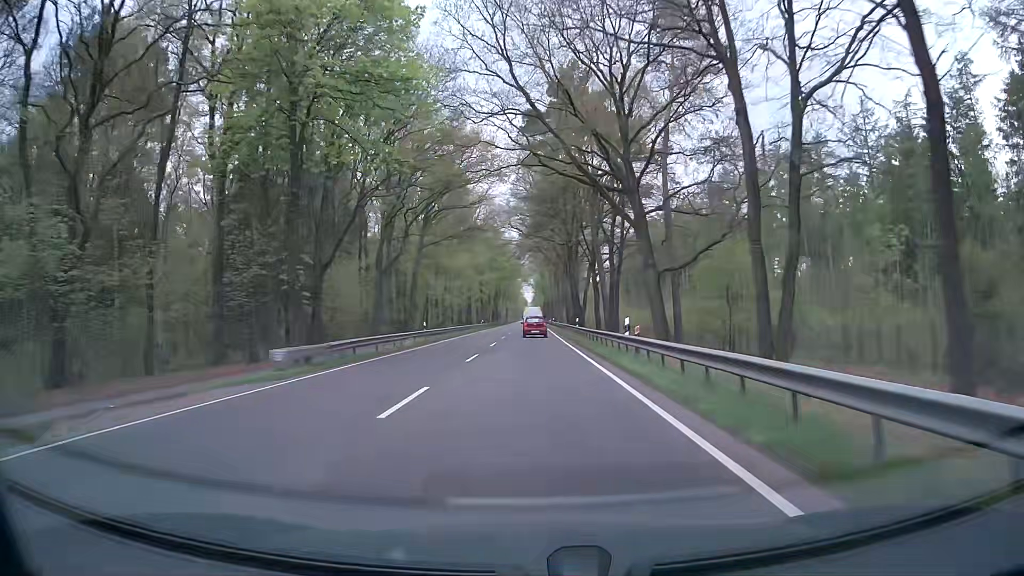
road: primary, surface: asphalt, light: Day
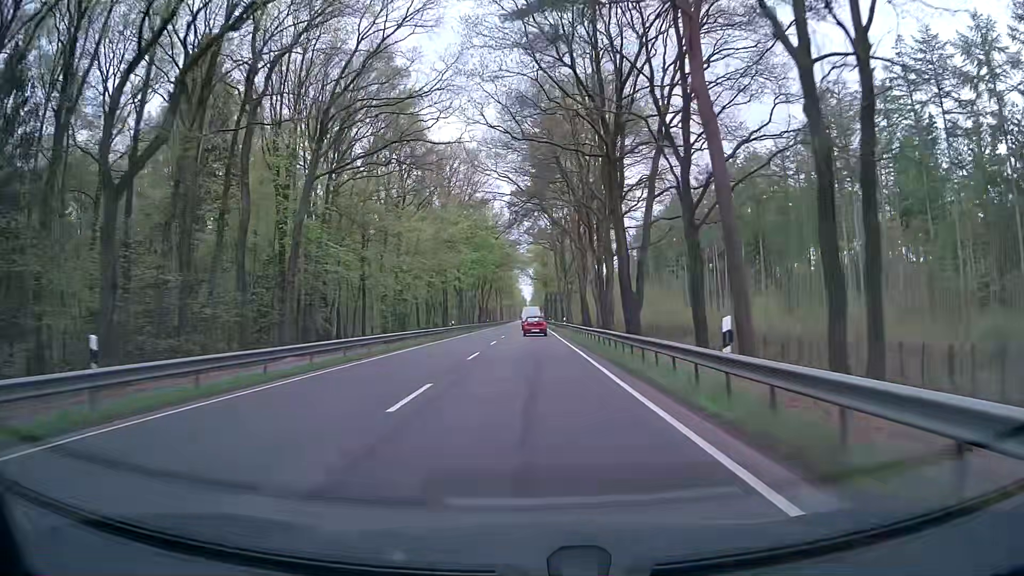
(-0.1, +35.6) m; 0°
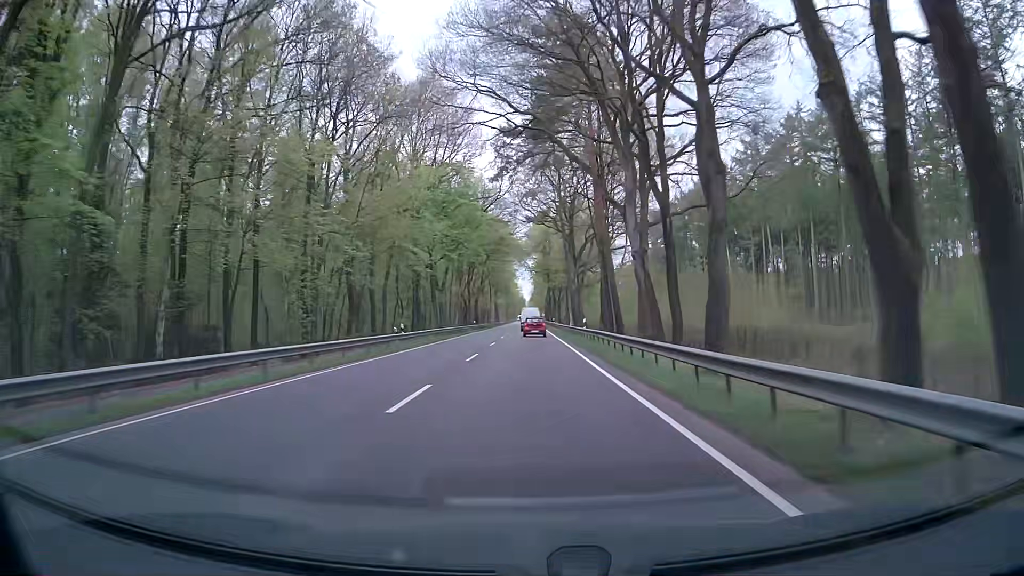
(+0.1, +24.2) m; 0°
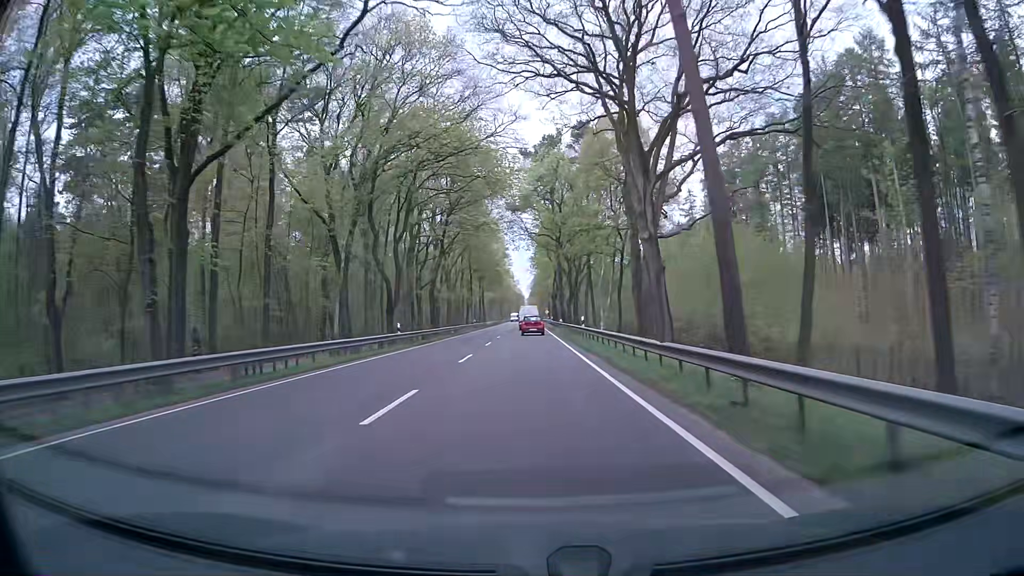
(+0.1, +49.5) m; 0°
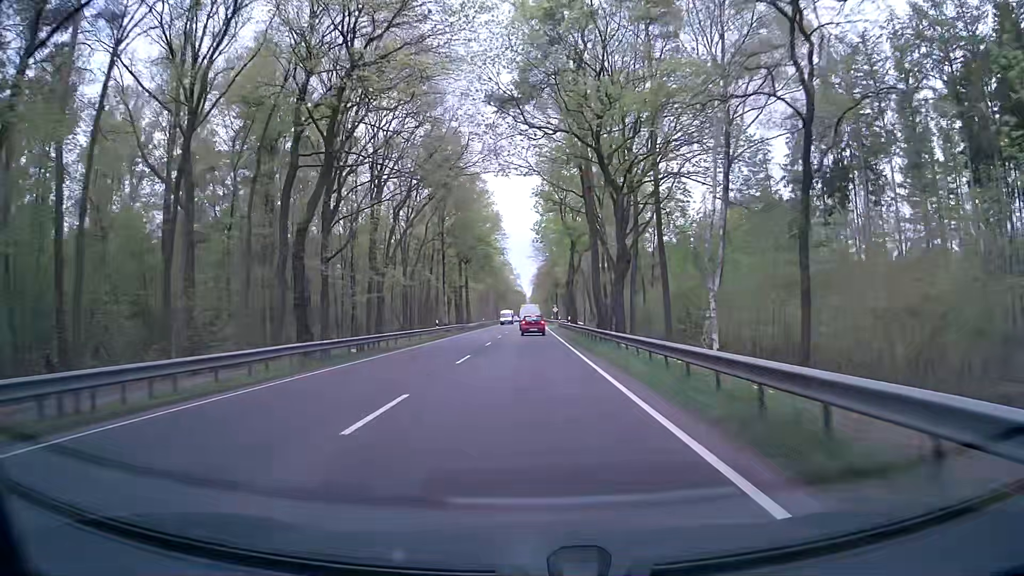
(+0.1, +36.9) m; -1°
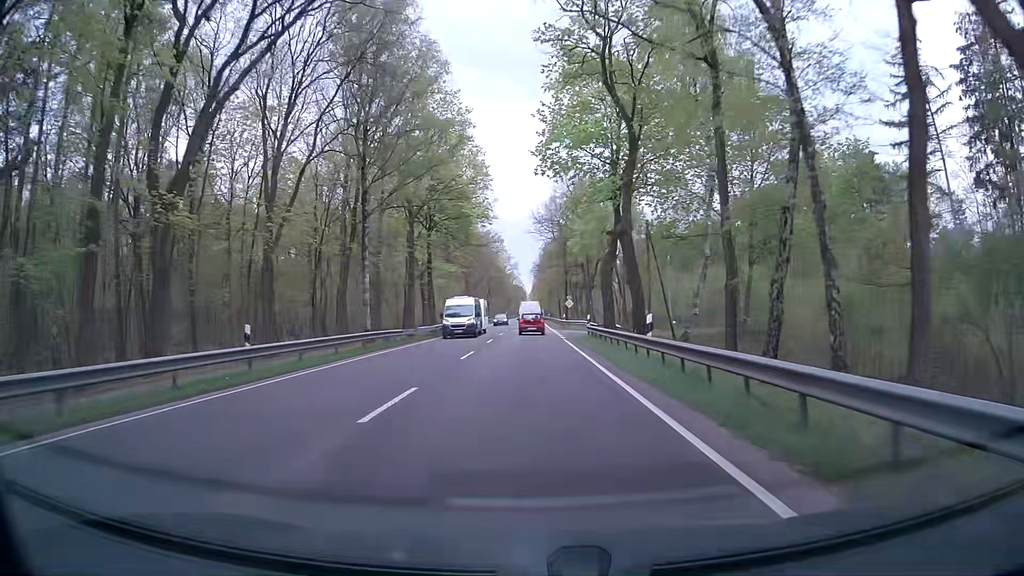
(+0.4, +35.2) m; +1°
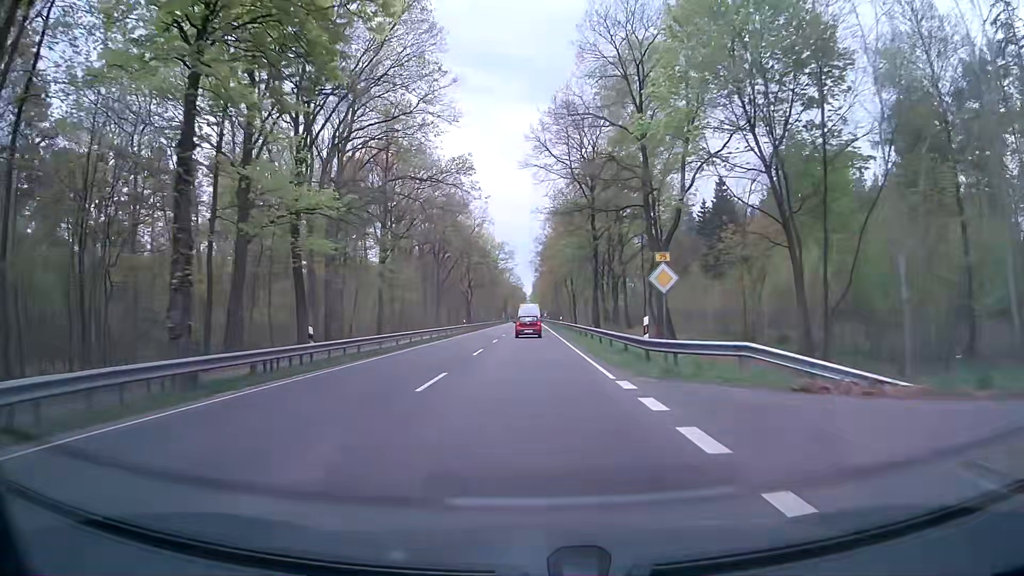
(0.0, +44.1) m; 0°
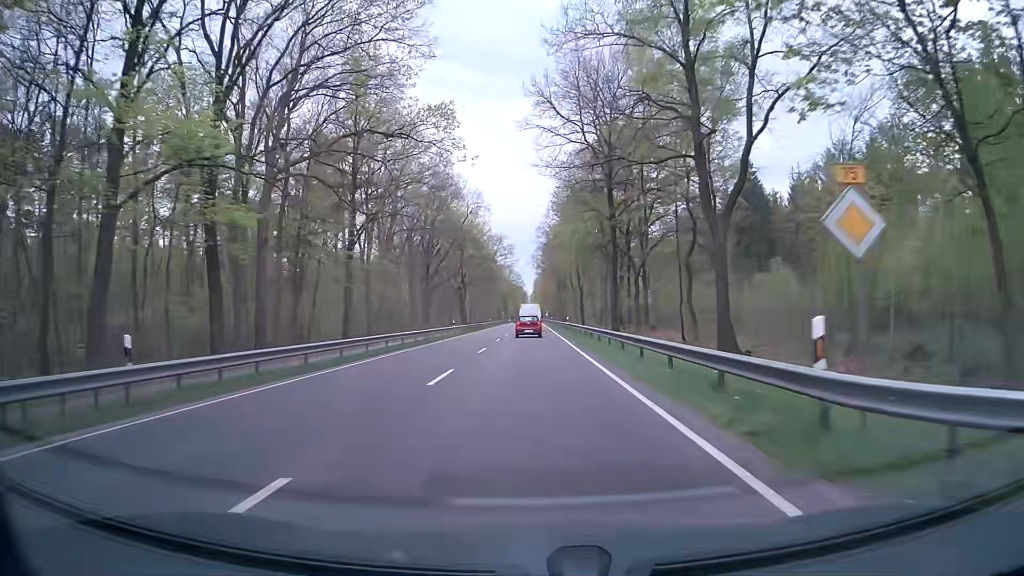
(0.0, +10.9) m; -1°
(0, +10) (0, +20) (0, +30) (0, +40) (0, +50) (0, +60) (0, +70) (0, +80) (+1, +90) (+1, +100) m
